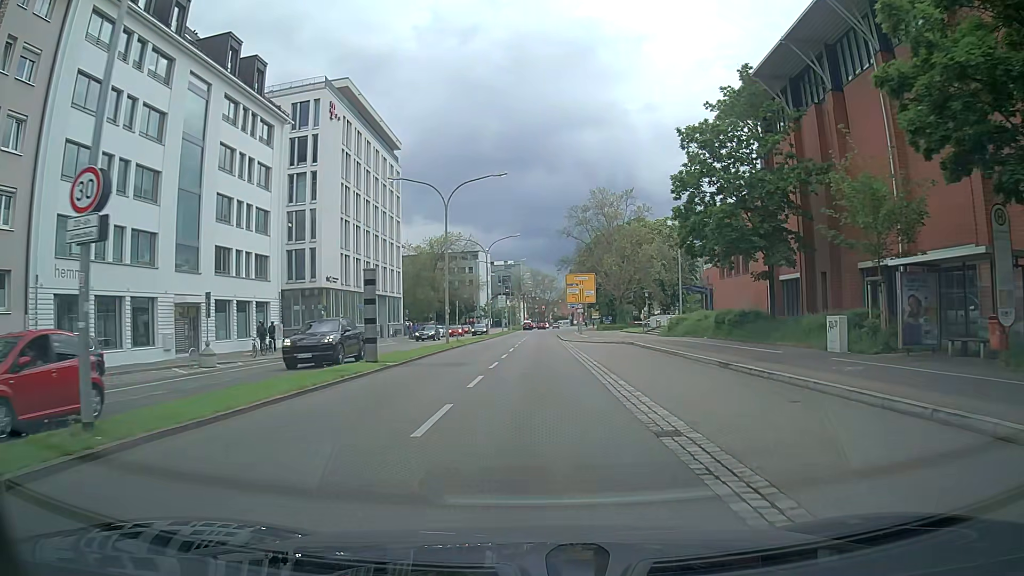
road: primary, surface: asphalt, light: Day
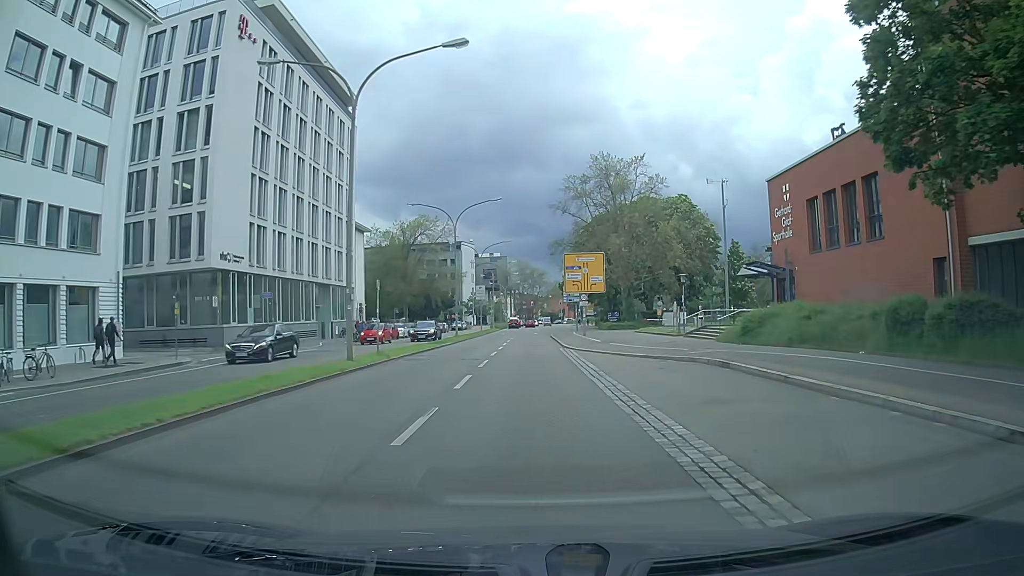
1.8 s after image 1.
(+0.4, +18.9) m; +2°
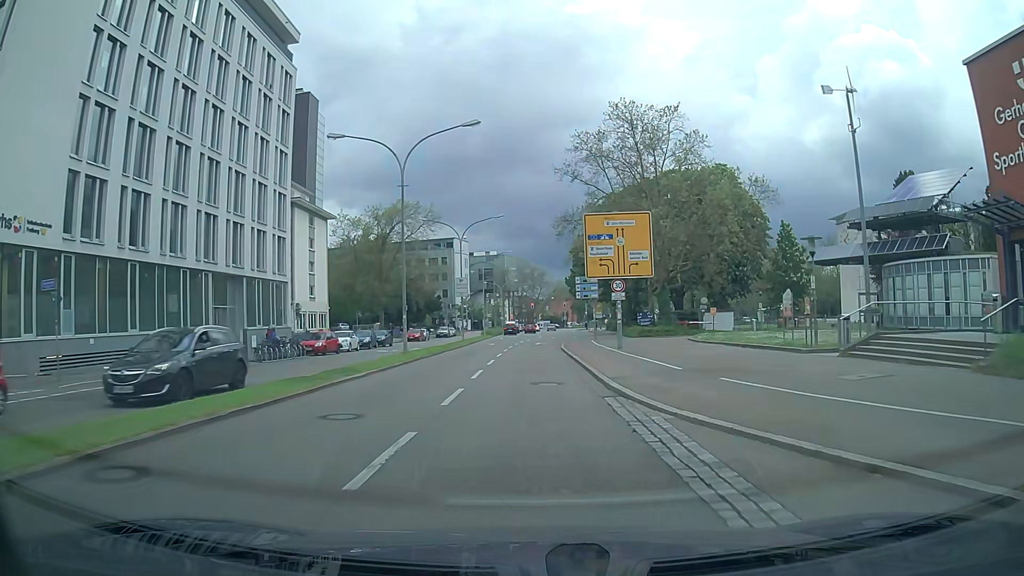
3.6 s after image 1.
(-0.1, +20.0) m; 0°
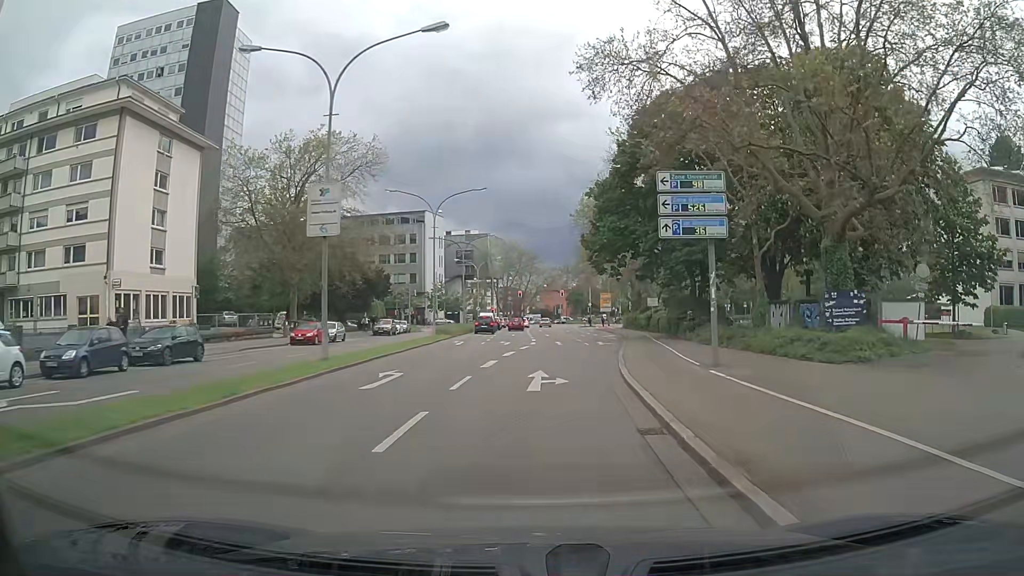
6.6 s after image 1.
(+0.2, +34.7) m; +2°
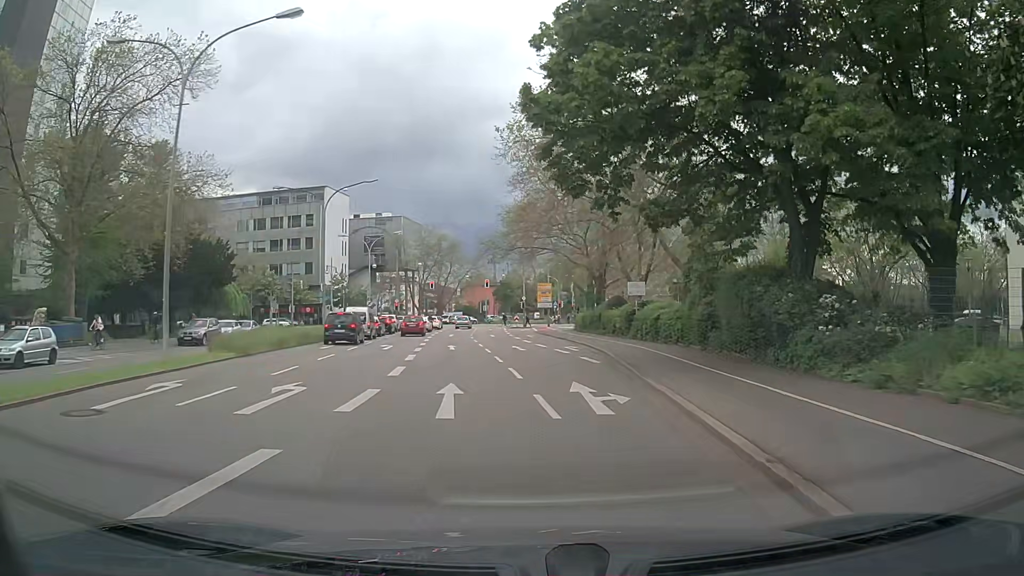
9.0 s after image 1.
(+1.0, +27.0) m; +5°
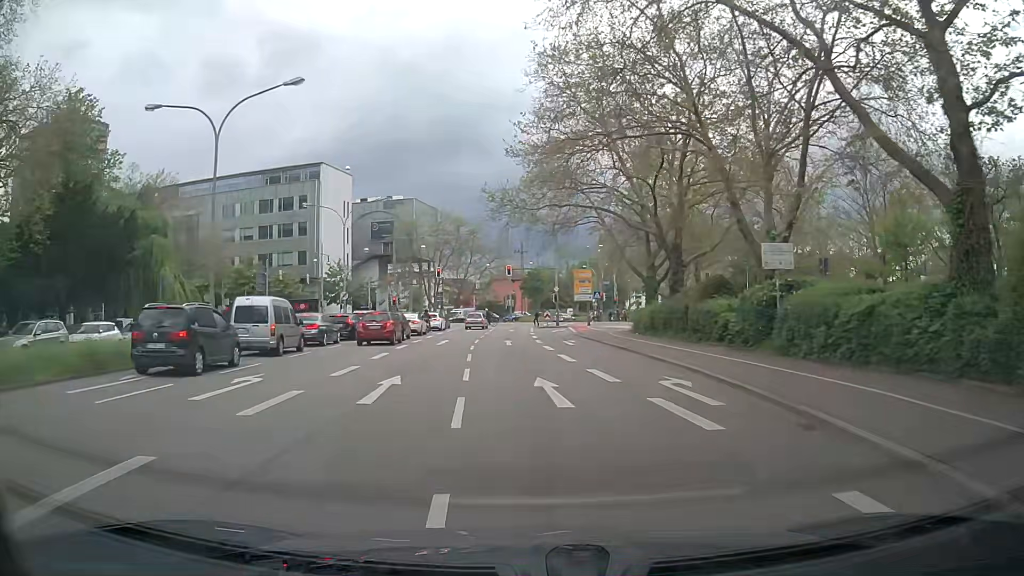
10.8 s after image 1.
(-0.3, +18.9) m; -5°
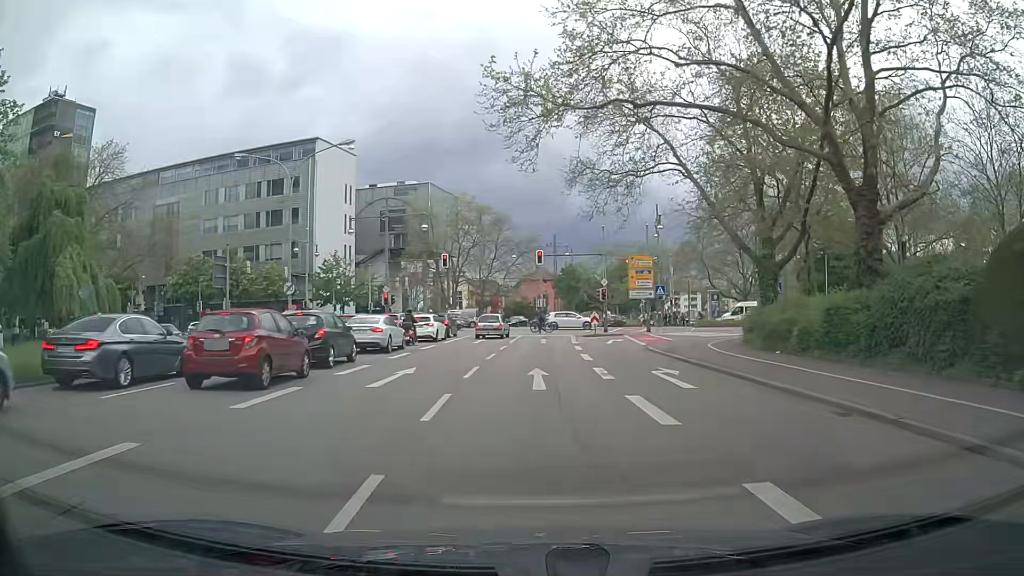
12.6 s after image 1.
(+0.1, +17.4) m; -2°
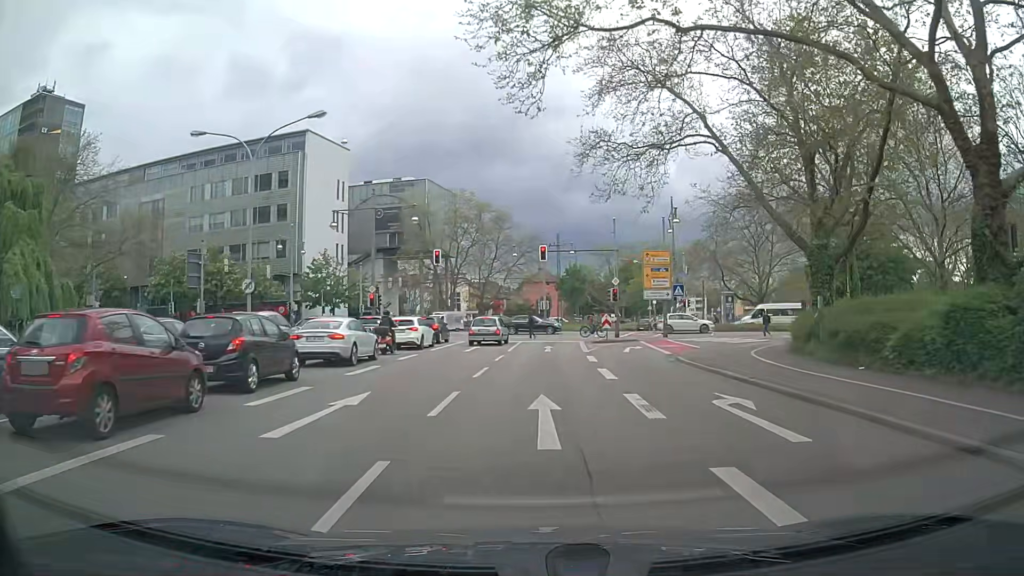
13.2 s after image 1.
(+0.1, +5.2) m; +2°
